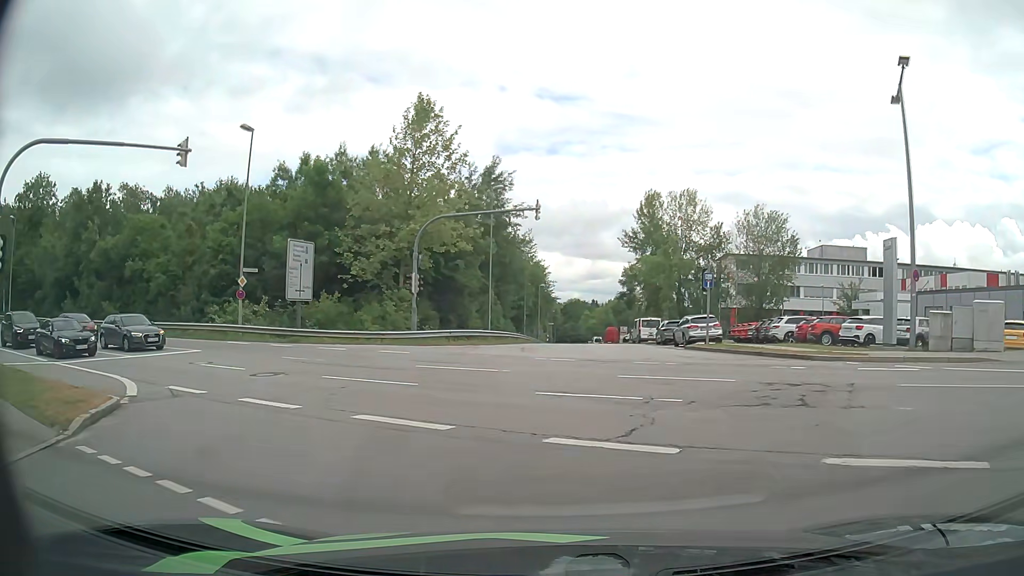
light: Day
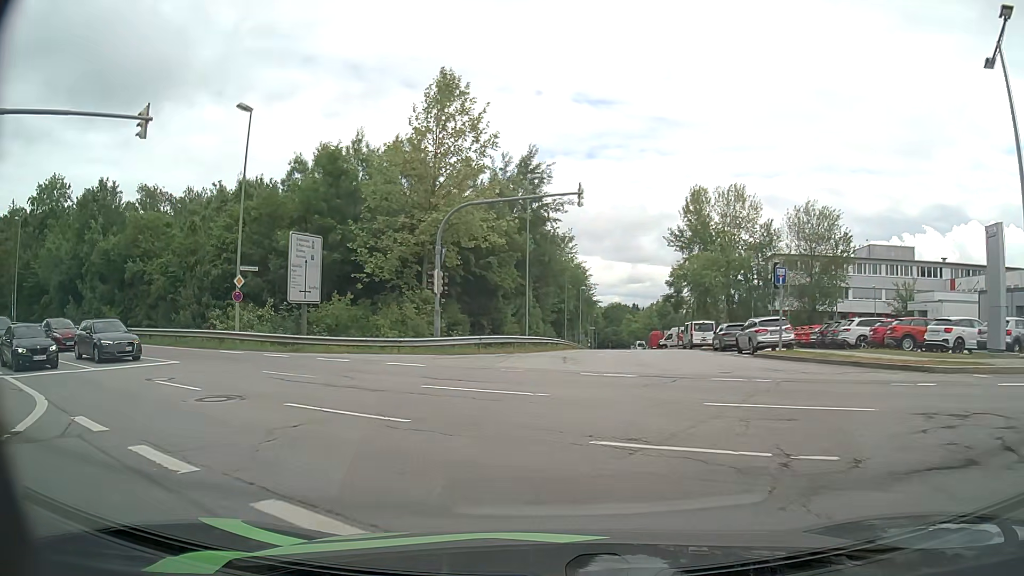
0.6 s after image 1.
(-0.1, +4.5) m; -3°
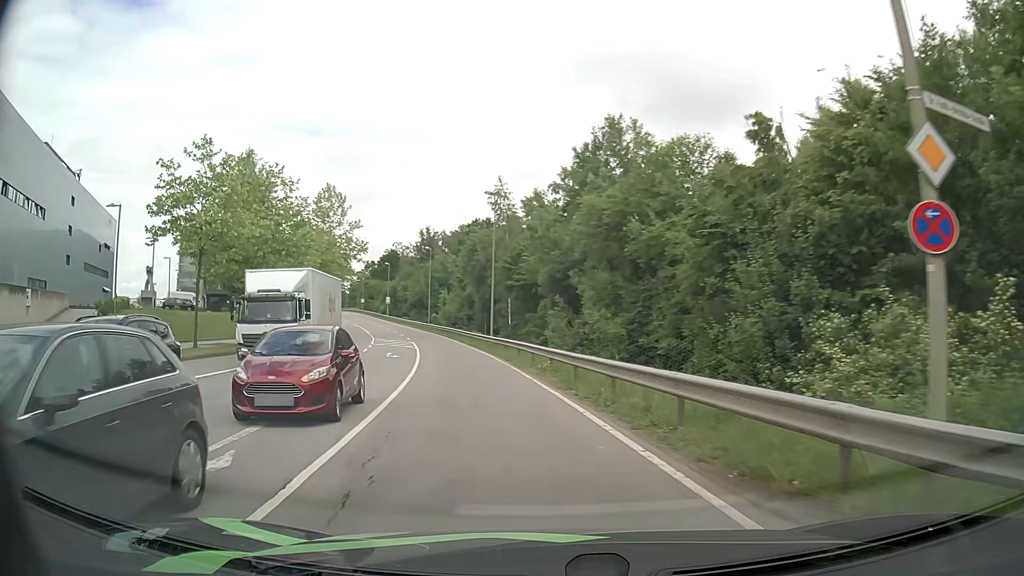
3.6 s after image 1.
(-9.3, +21.0) m; -53°
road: secondary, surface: asphalt
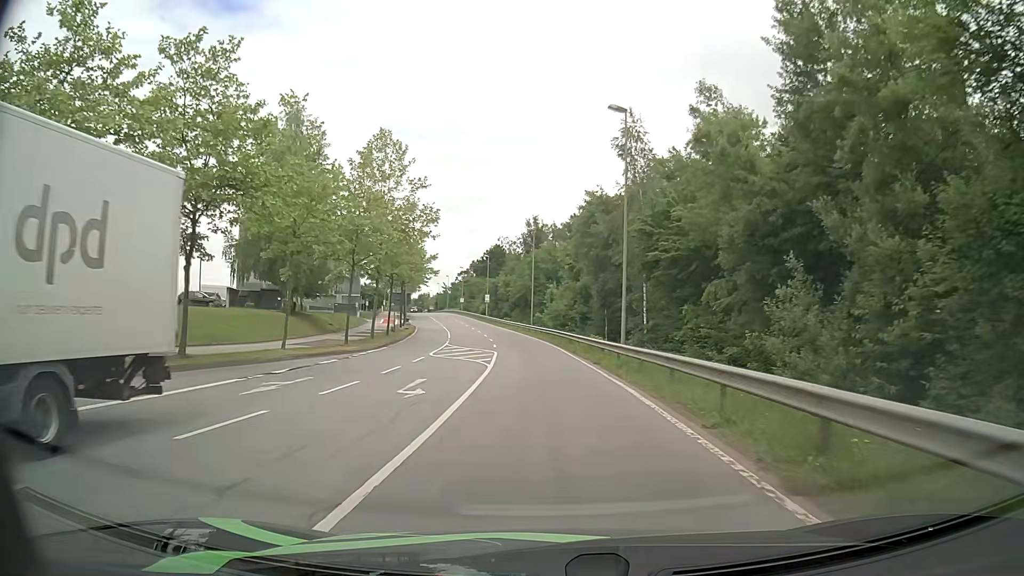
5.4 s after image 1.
(-2.1, +18.4) m; -10°
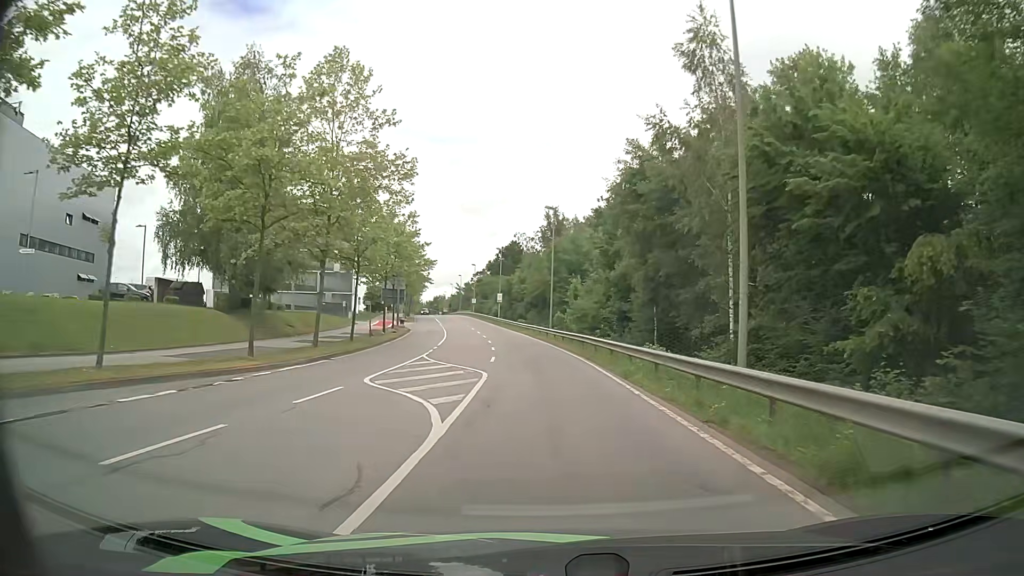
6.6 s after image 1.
(-0.3, +14.2) m; -2°
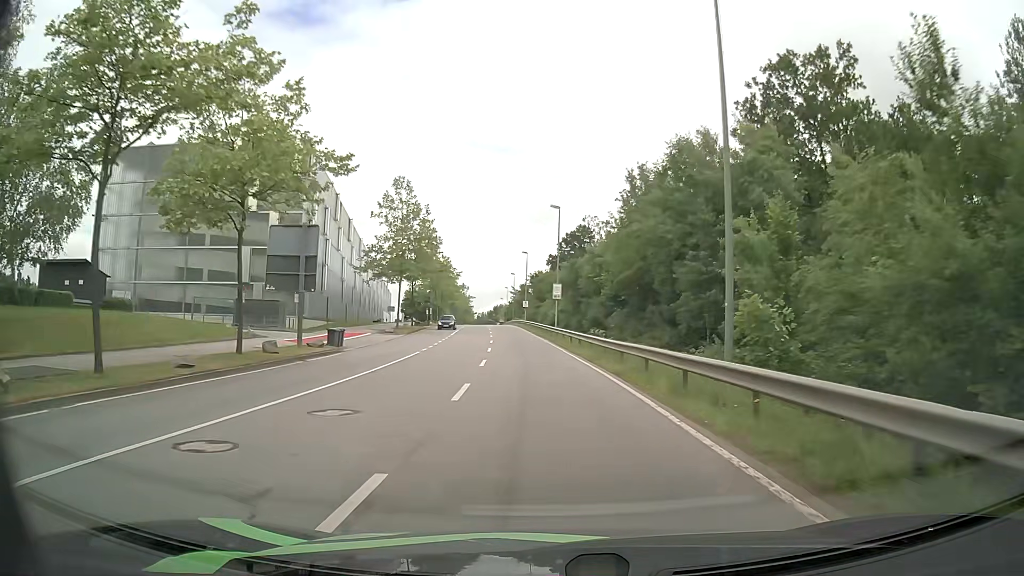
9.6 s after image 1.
(-1.6, +39.8) m; -5°
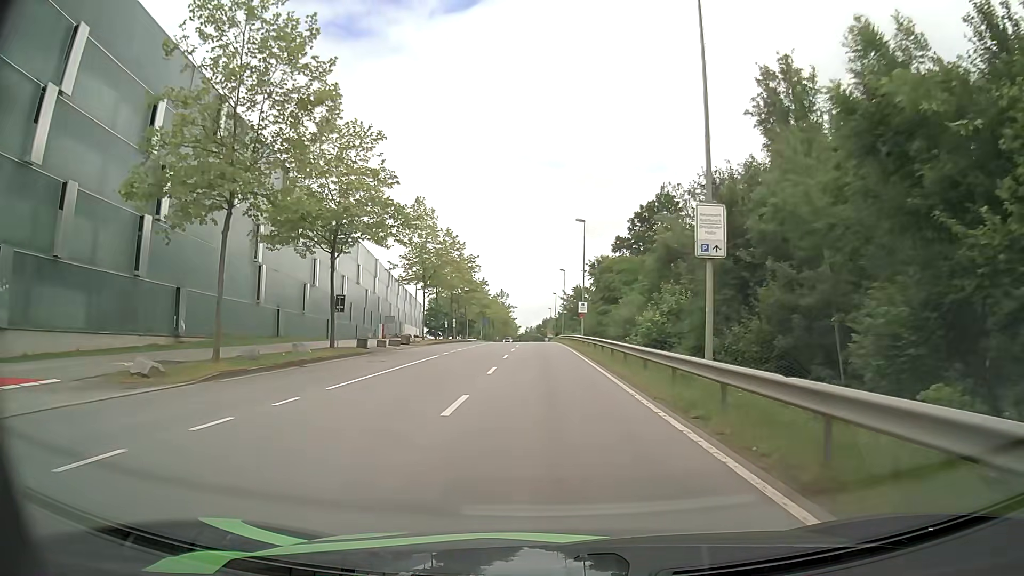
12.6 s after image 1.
(-1.8, +38.1) m; -5°
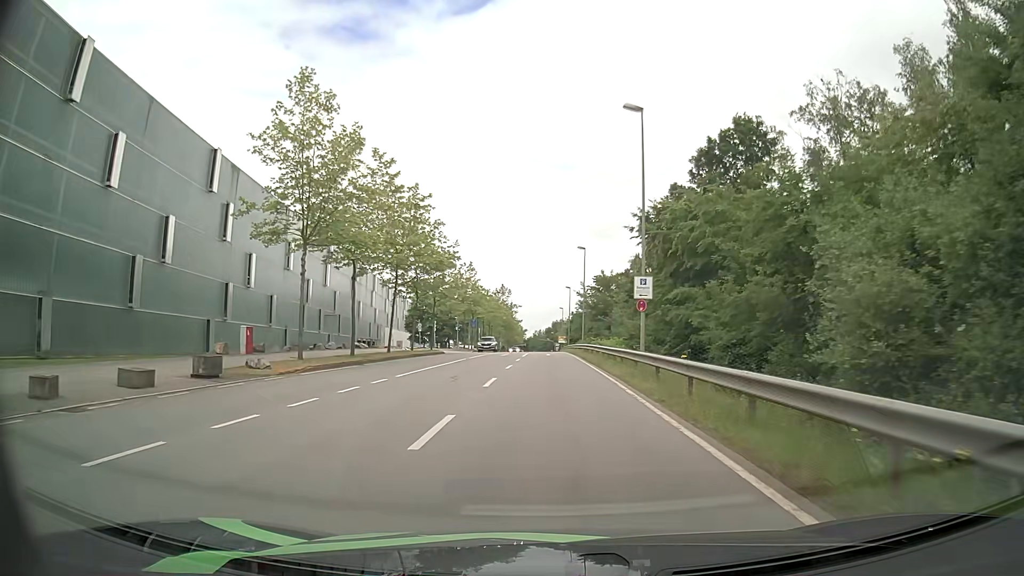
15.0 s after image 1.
(-0.4, +29.6) m; -1°
(0, +10) (0, +20) (0, +30) (0, +40) (0, +50) (0, +60) (0, +70) (0, +80) (-1, +90) (-1, +100) m
